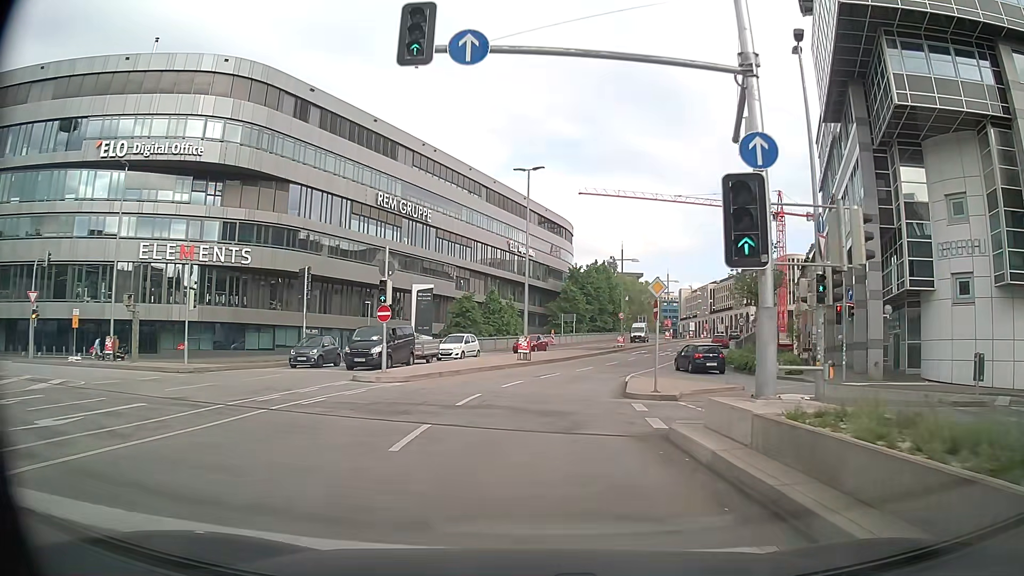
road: primary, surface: asphalt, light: Day
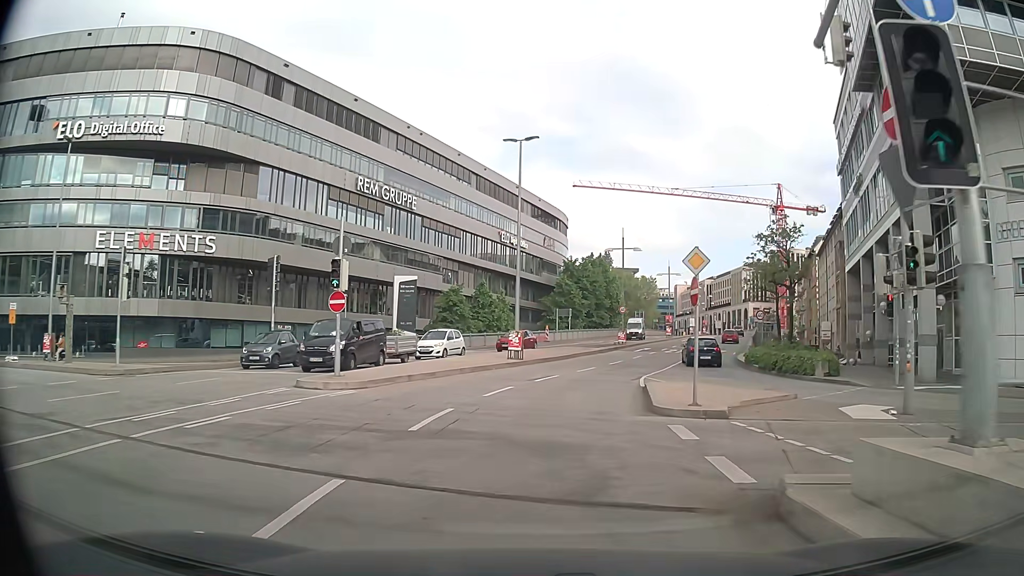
(0.0, +5.1) m; 0°
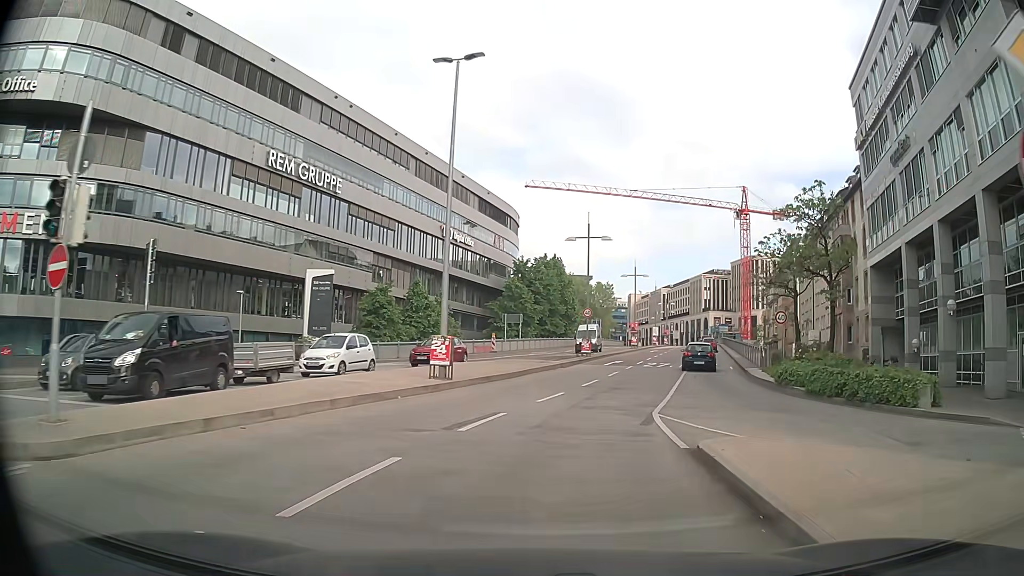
(+0.3, +10.8) m; +4°
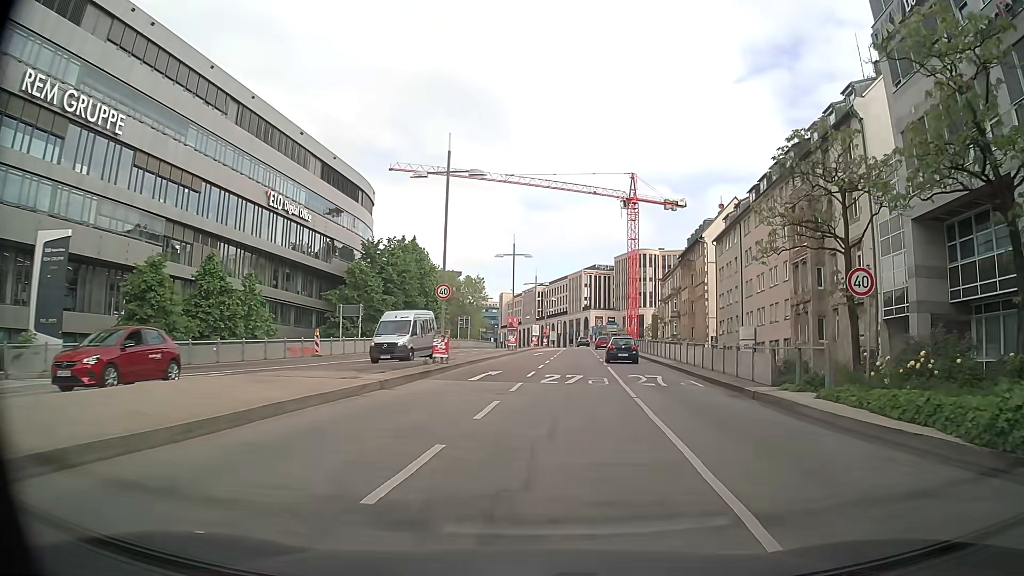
(+1.7, +16.9) m; +11°
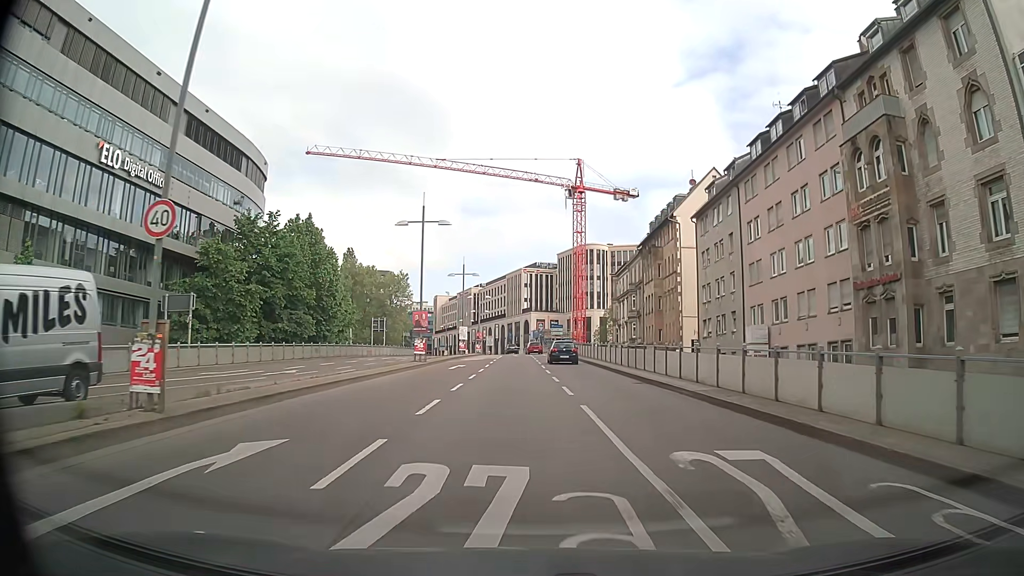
(+1.2, +17.3) m; +5°
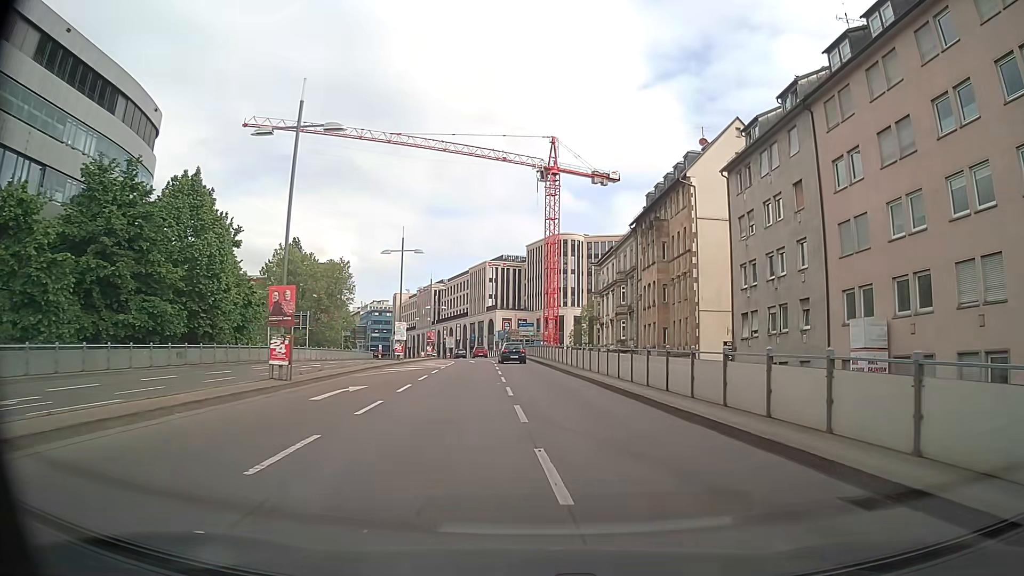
(+0.2, +17.5) m; +3°
